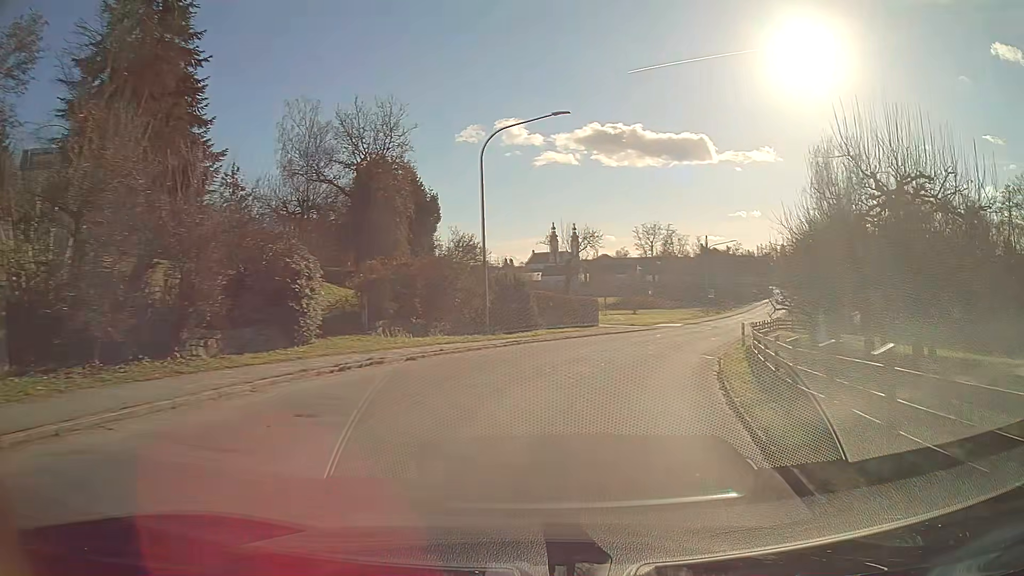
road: tertiary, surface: asphalt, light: Day
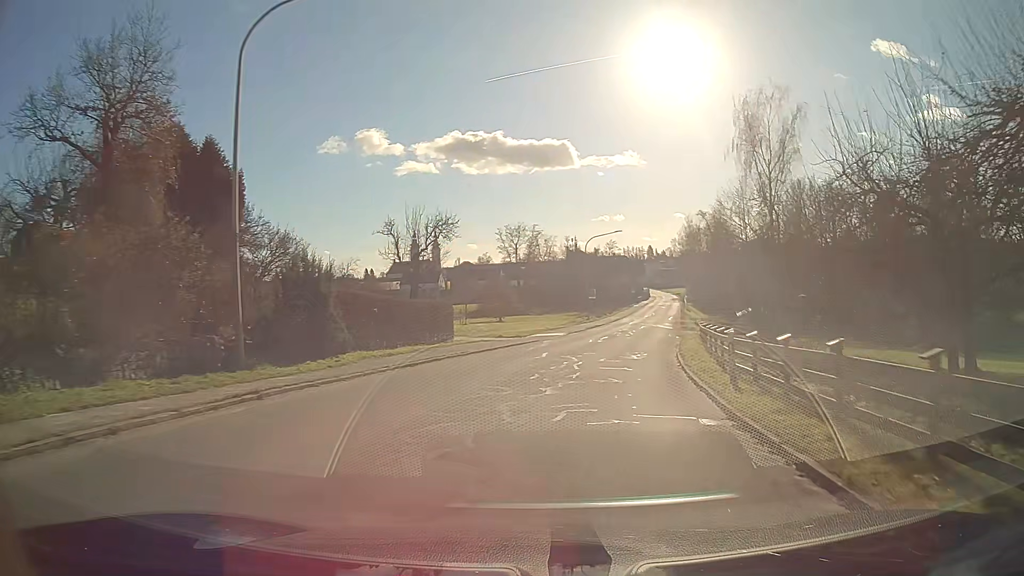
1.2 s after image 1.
(+1.4, +13.1) m; +11°
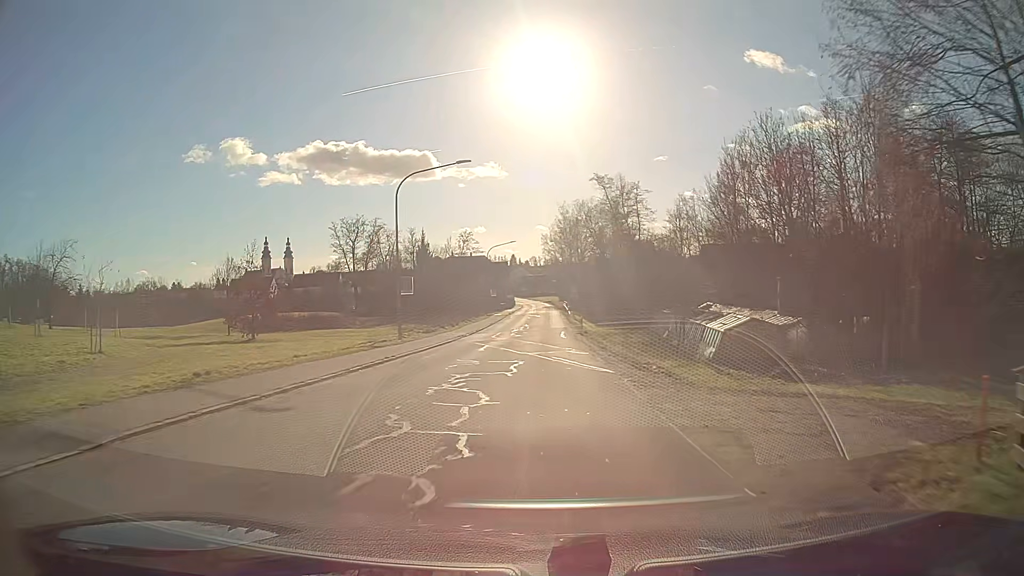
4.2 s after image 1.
(+4.1, +34.9) m; +9°
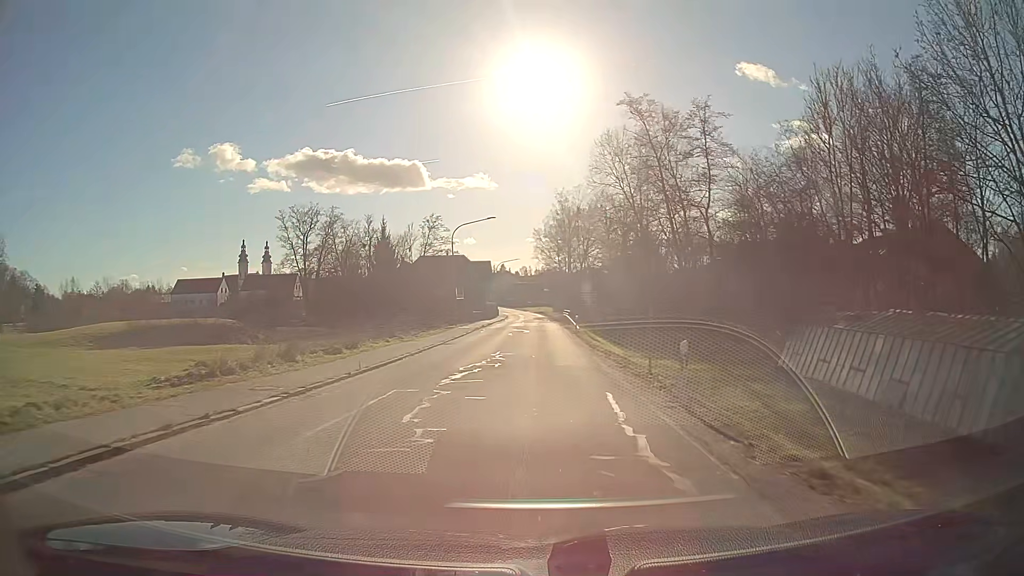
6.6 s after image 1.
(+0.3, +29.8) m; +1°
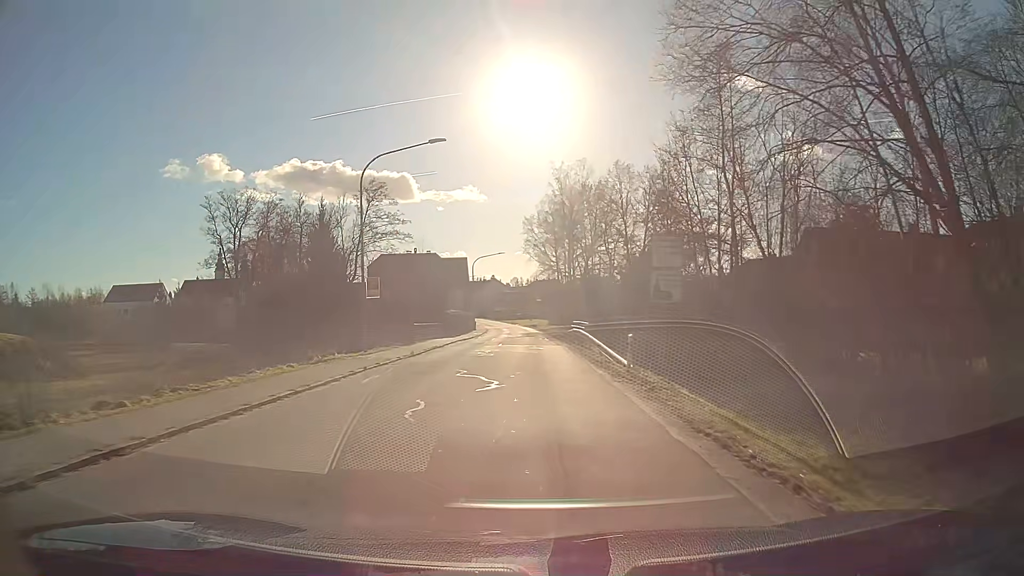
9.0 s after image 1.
(+0.2, +29.2) m; 0°
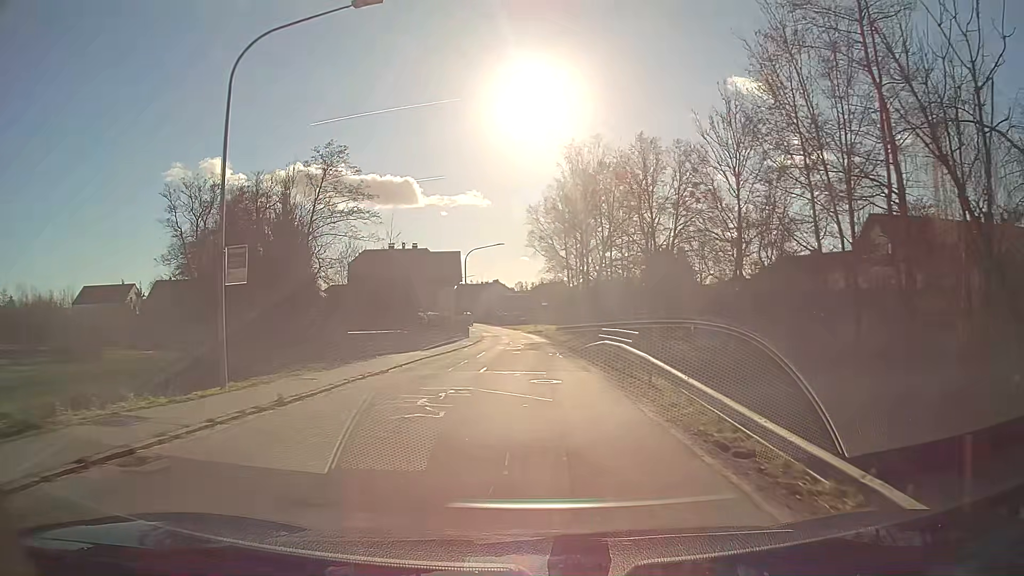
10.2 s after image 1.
(0.0, +14.6) m; 0°
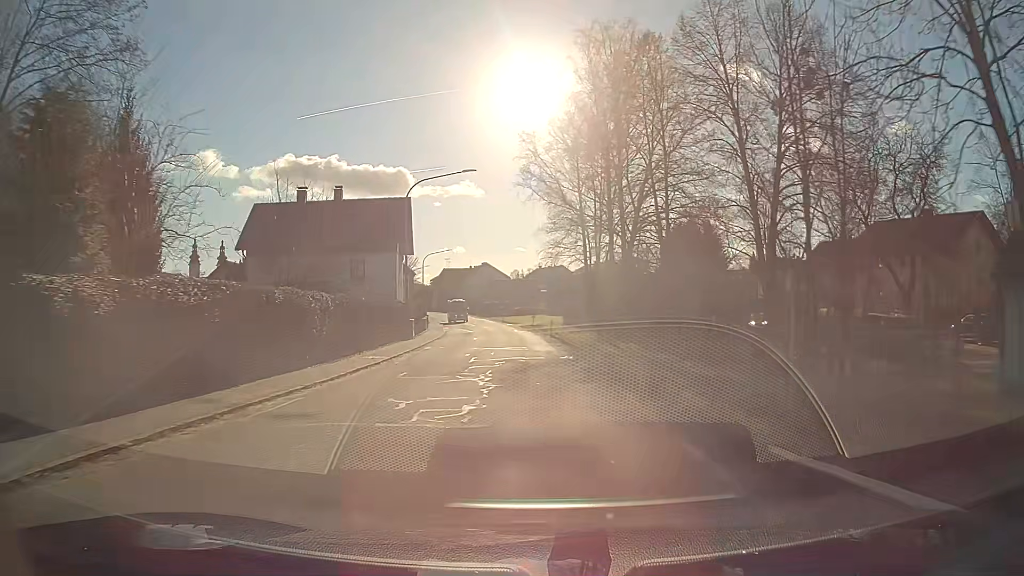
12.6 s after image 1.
(0.0, +29.7) m; 0°
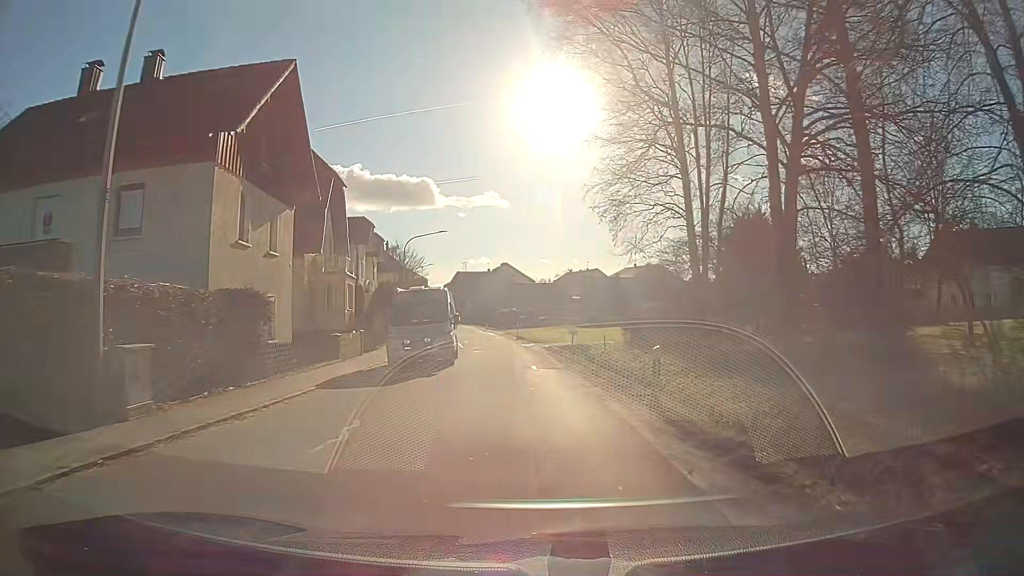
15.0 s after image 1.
(-0.5, +28.4) m; -3°
(0, +10) (-1, +20) (-2, +30) (-2, +40) (-4, +50) (-5, +60) (-7, +70) (-8, +79) (-10, +89) (-12, +99) m
